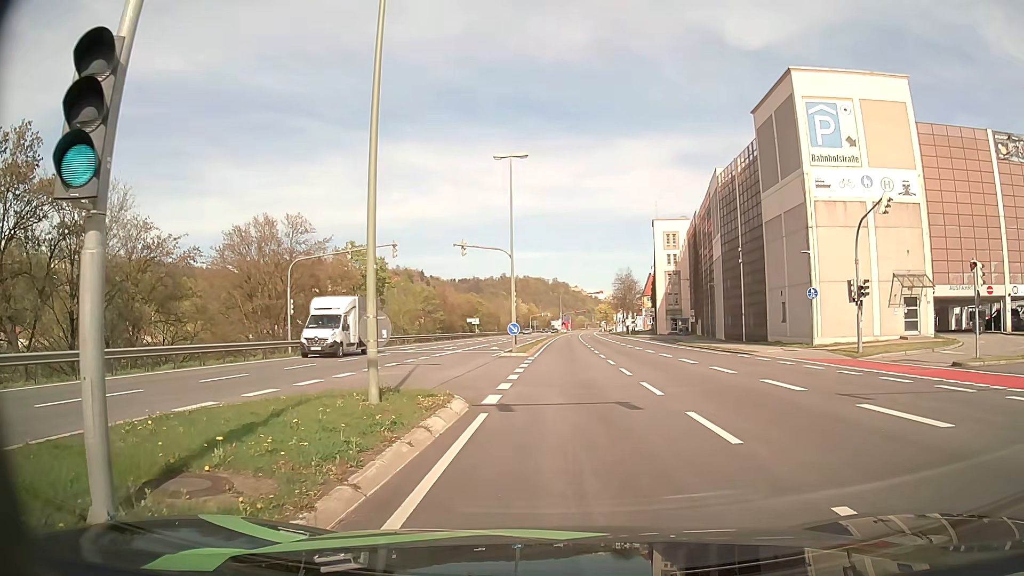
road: primary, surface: asphalt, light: Day
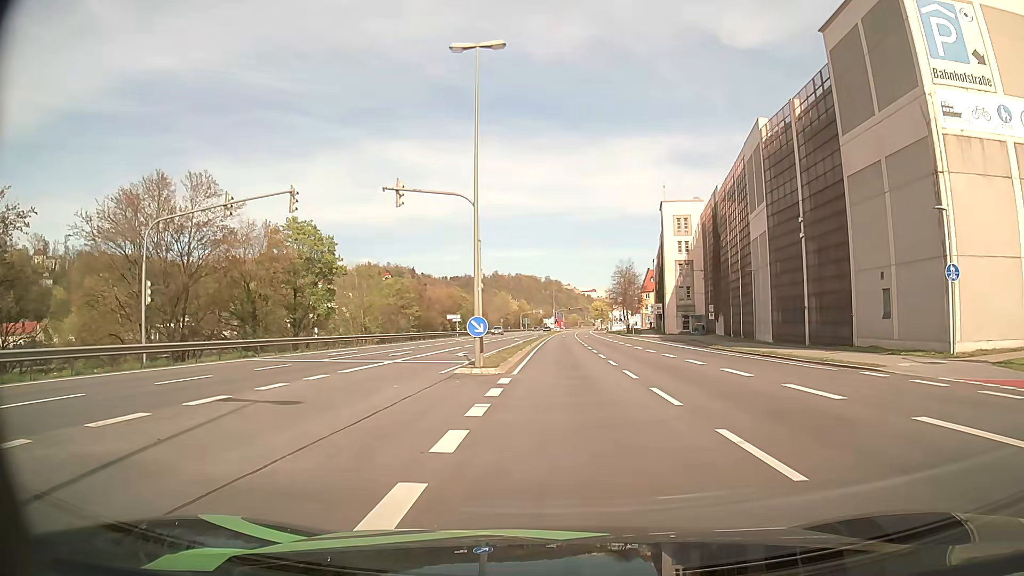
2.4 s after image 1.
(+0.2, +14.8) m; +1°
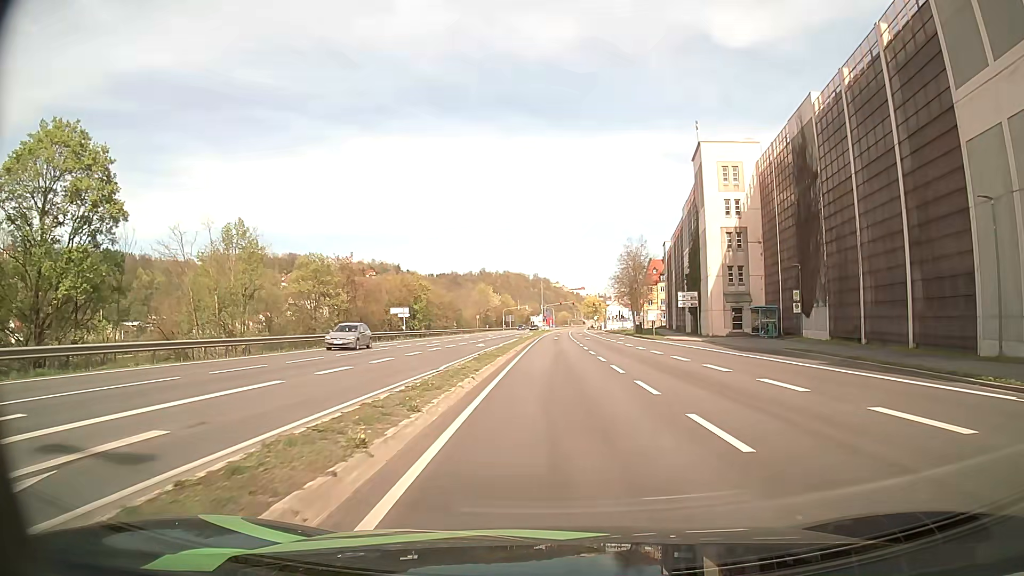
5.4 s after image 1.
(+0.3, +29.0) m; +1°
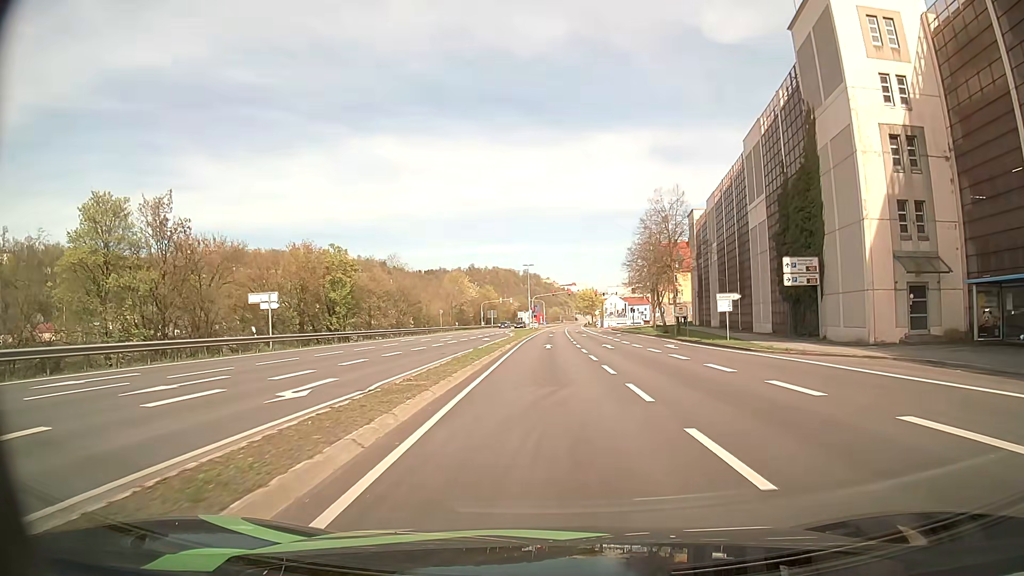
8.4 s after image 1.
(+0.3, +31.9) m; +1°
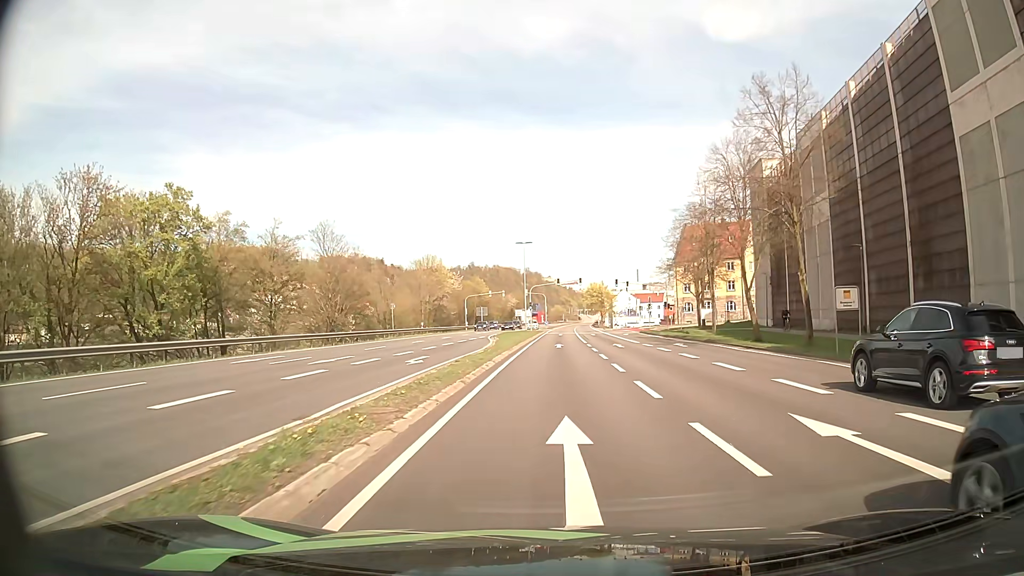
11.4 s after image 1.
(-0.3, +29.5) m; 0°
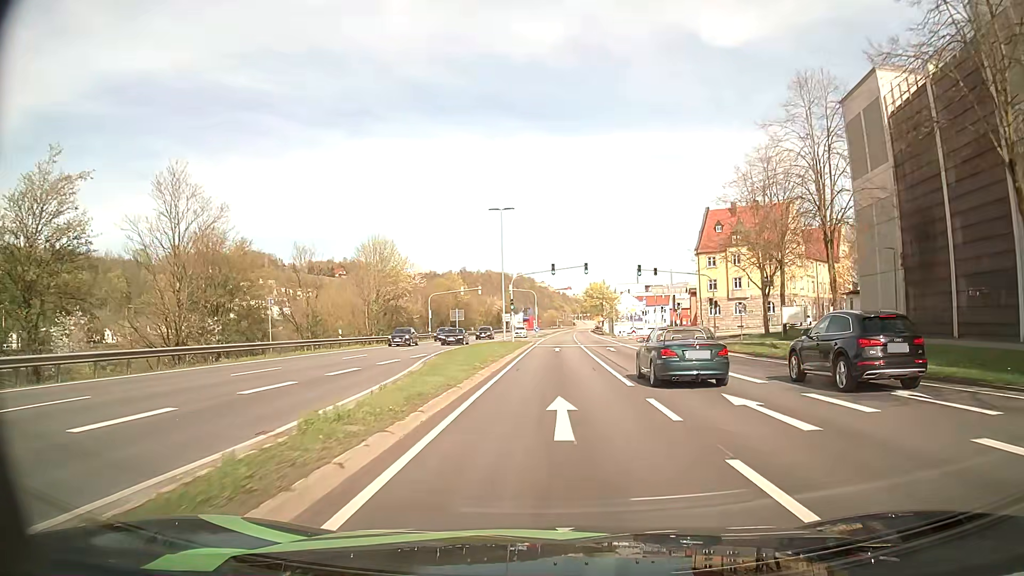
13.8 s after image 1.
(+0.2, +26.8) m; 0°
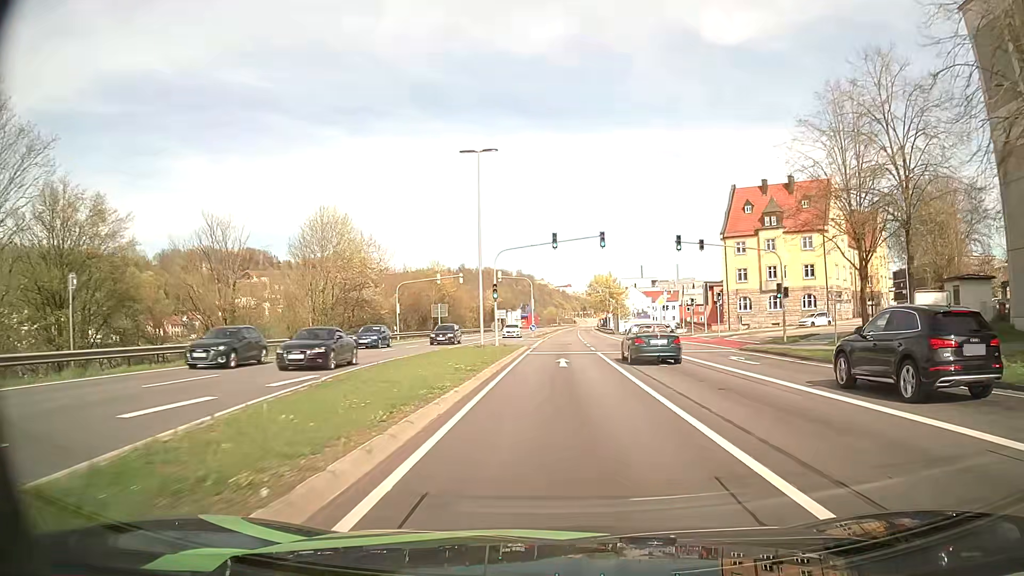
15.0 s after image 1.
(0.0, +17.0) m; 0°
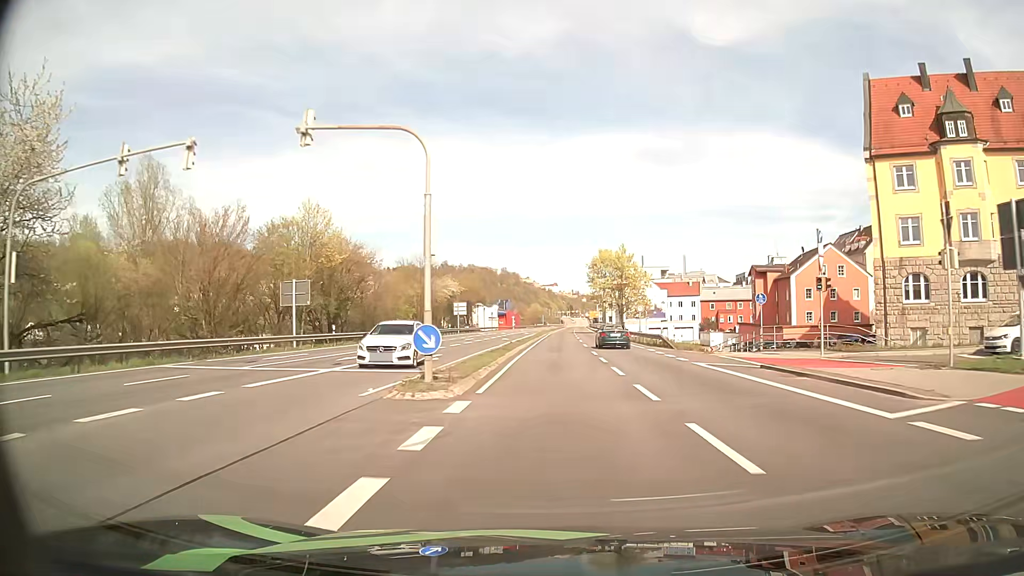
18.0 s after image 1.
(+0.7, +47.6) m; +1°
